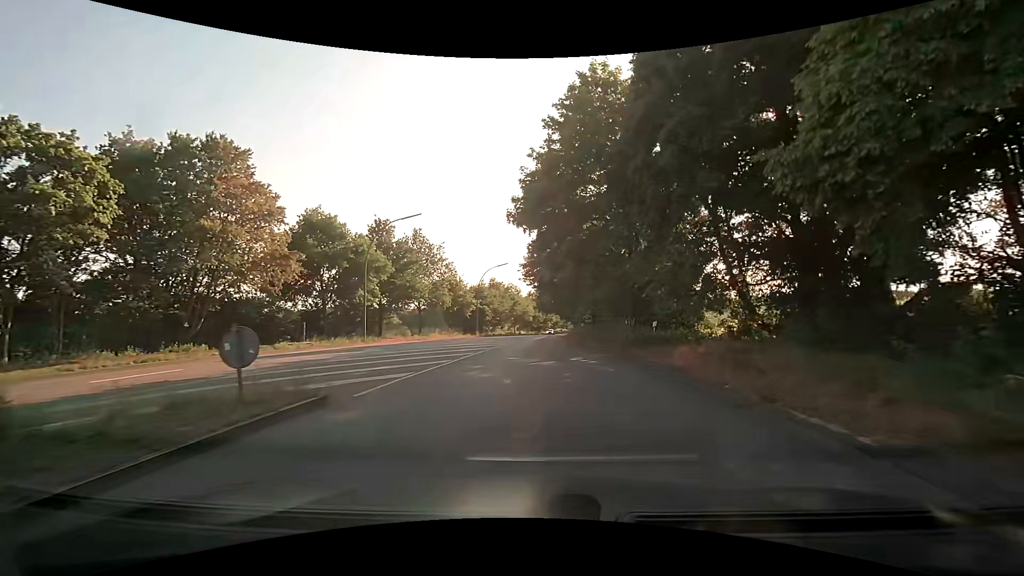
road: secondary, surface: asphalt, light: Day
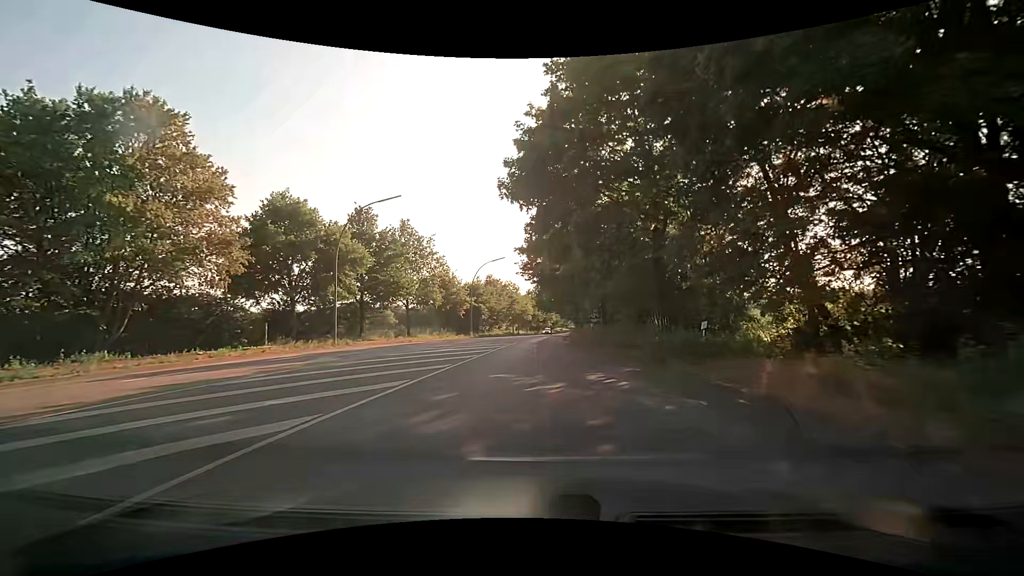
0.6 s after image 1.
(0.0, +5.8) m; -1°
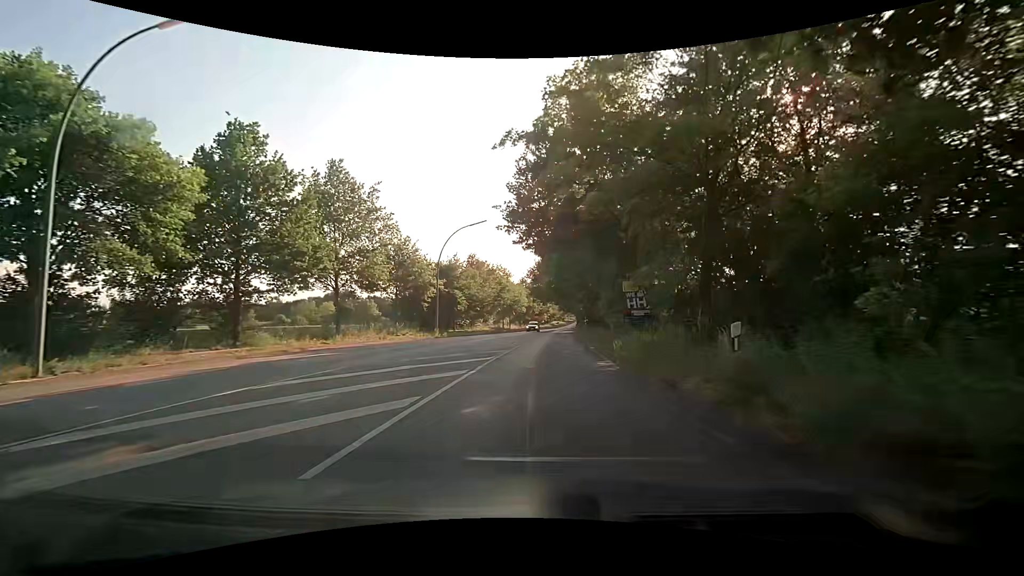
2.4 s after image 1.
(+0.2, +20.0) m; +1°
(0, +10) (+1, +20) (+1, +30) (+2, +40) (+3, +50) (+3, +60) (+4, +70) (+5, +80) (+5, +90) (+6, +100) m
